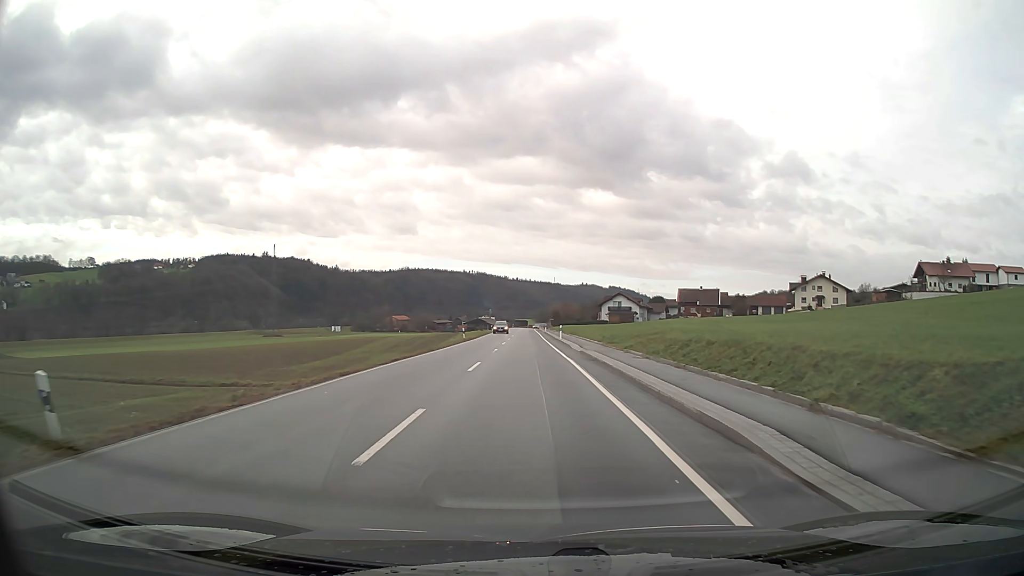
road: secondary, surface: asphalt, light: Day
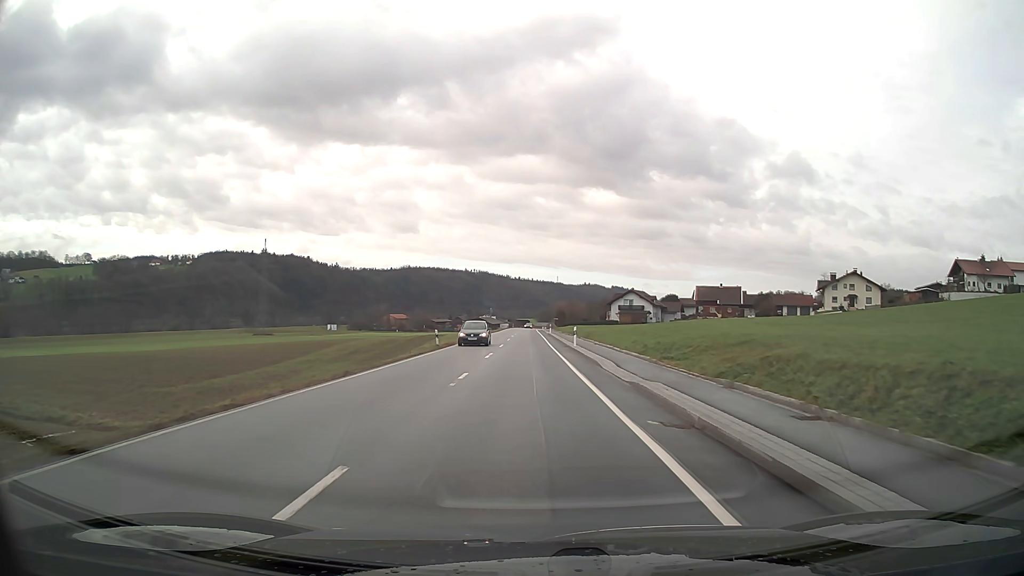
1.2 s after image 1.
(0.0, +16.2) m; 0°
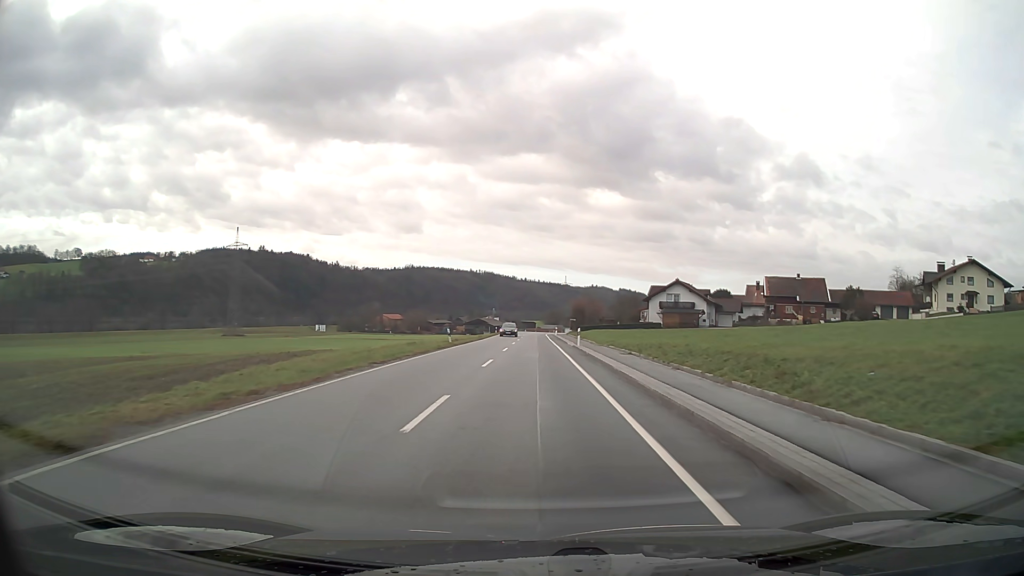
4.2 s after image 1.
(-0.2, +42.7) m; 0°
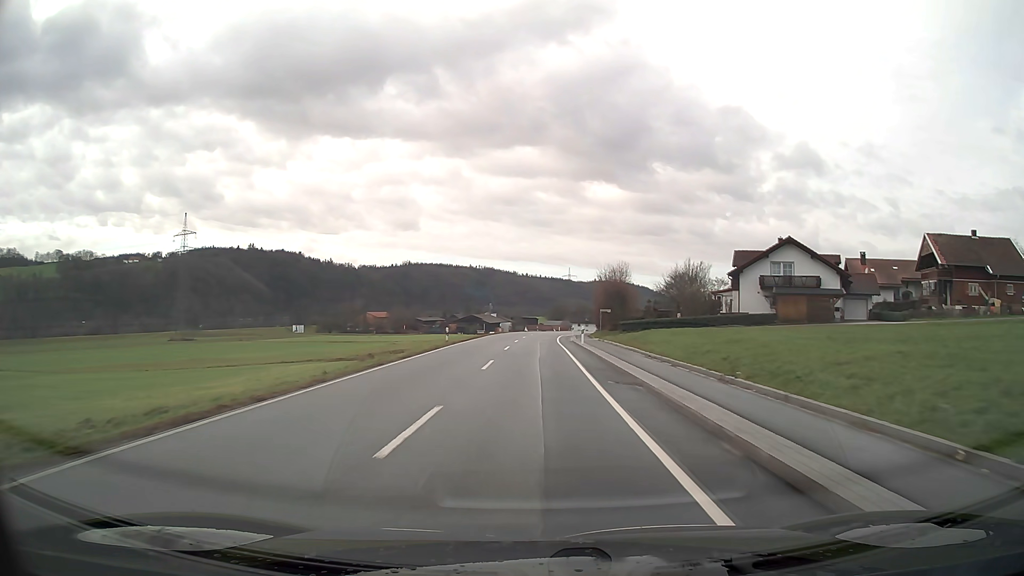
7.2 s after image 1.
(0.0, +50.1) m; 0°
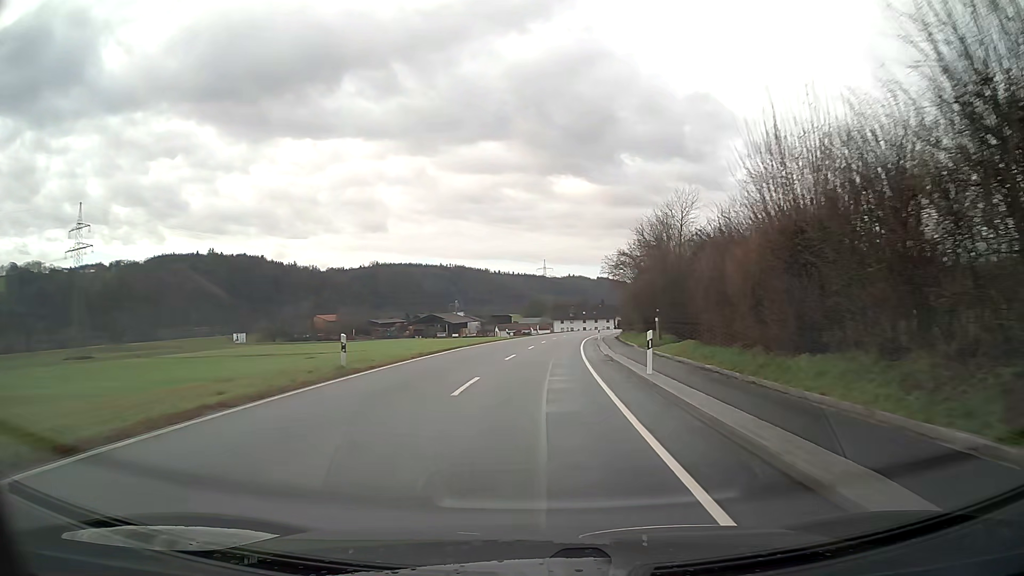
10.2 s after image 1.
(+0.9, +55.2) m; +3°
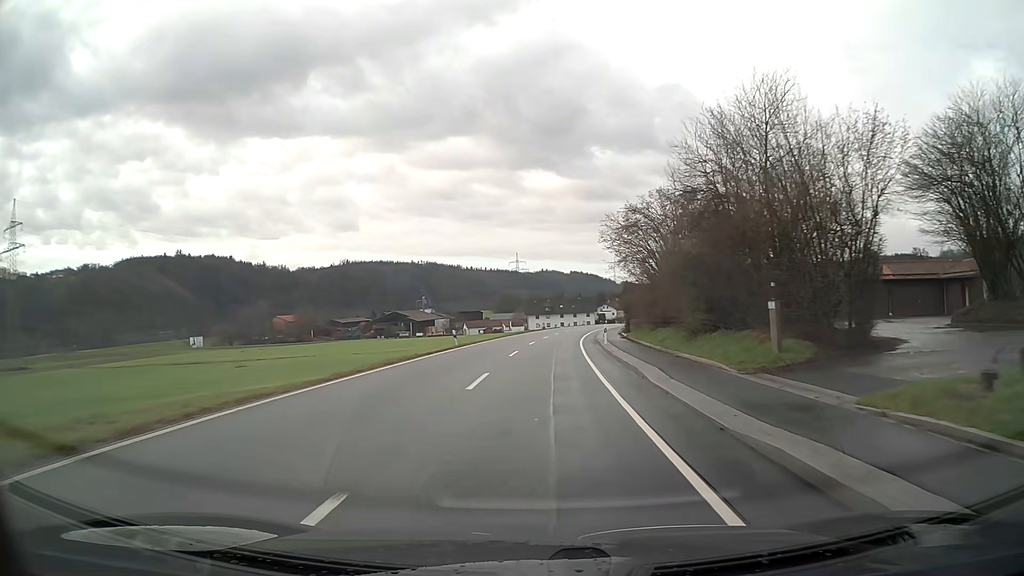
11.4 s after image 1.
(+0.4, +23.0) m; +2°
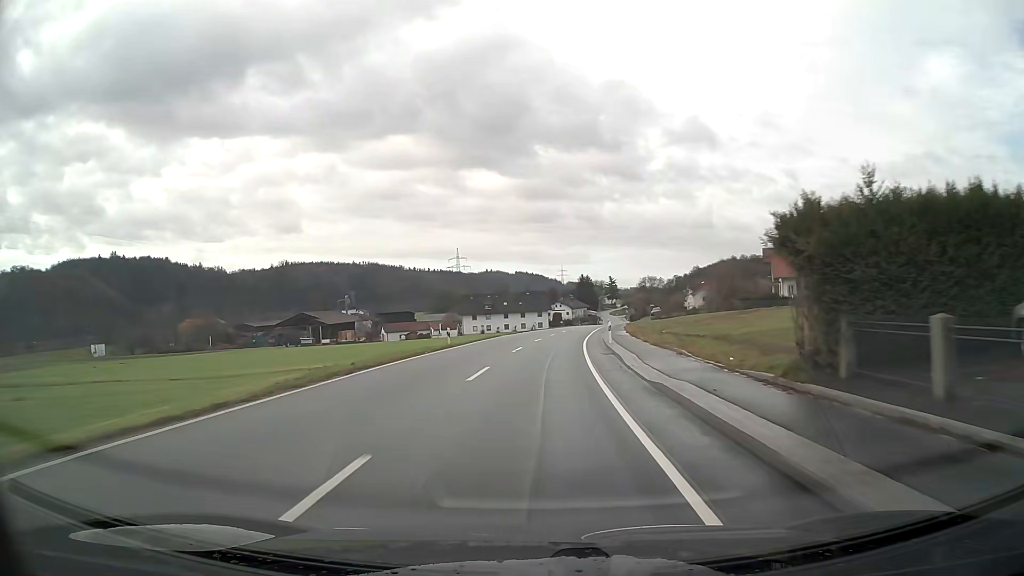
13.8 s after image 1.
(+1.9, +46.8) m; +4°
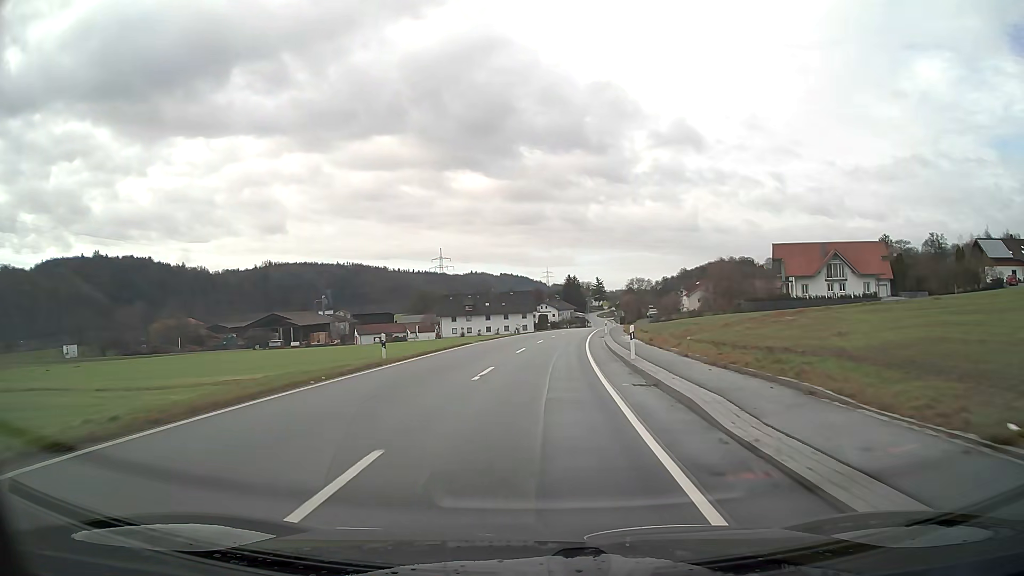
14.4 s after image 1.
(+0.2, +11.8) m; +2°
